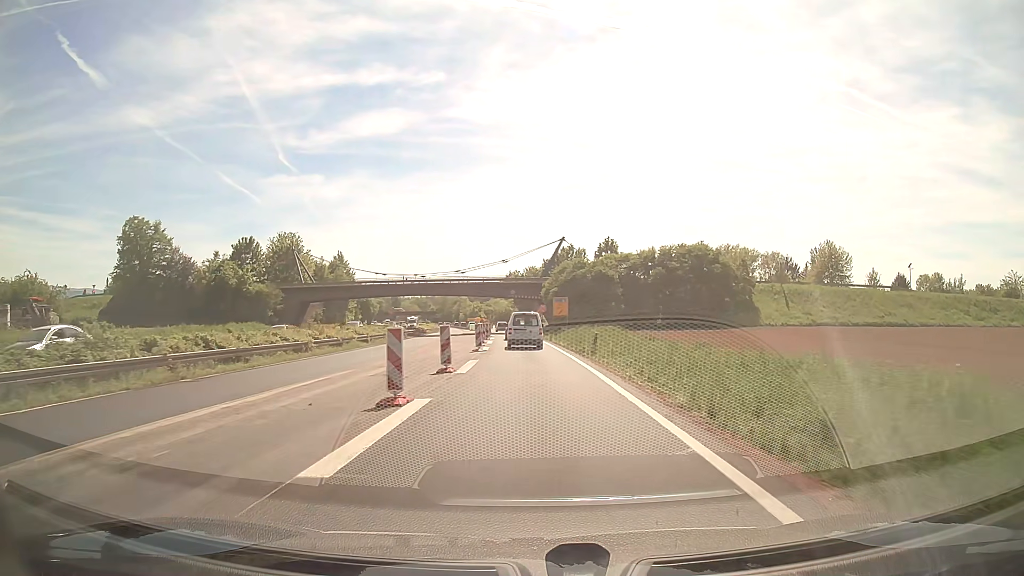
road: trunk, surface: asphalt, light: Day
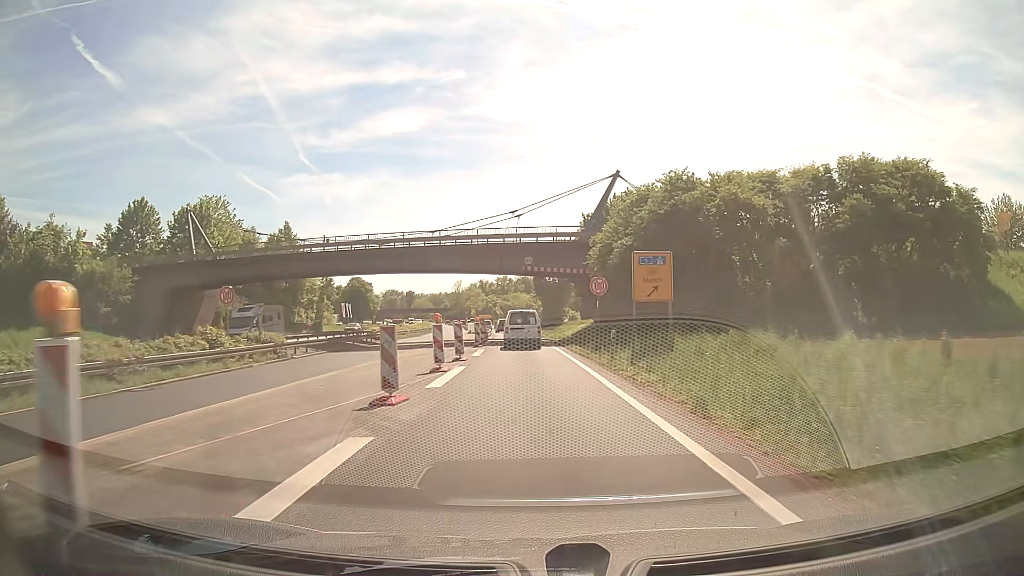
(-0.5, +40.3) m; -2°
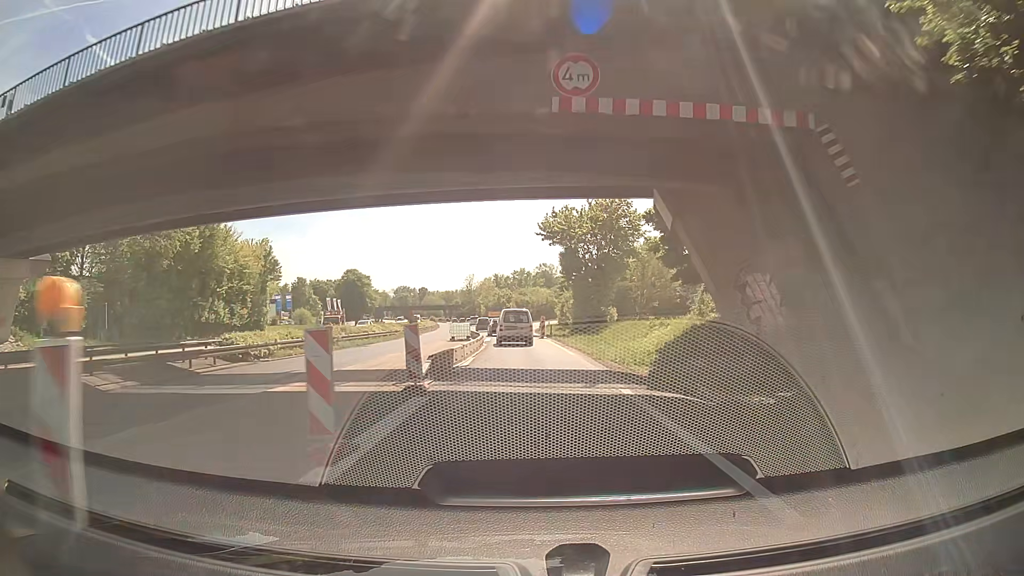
(-0.6, +32.1) m; -2°
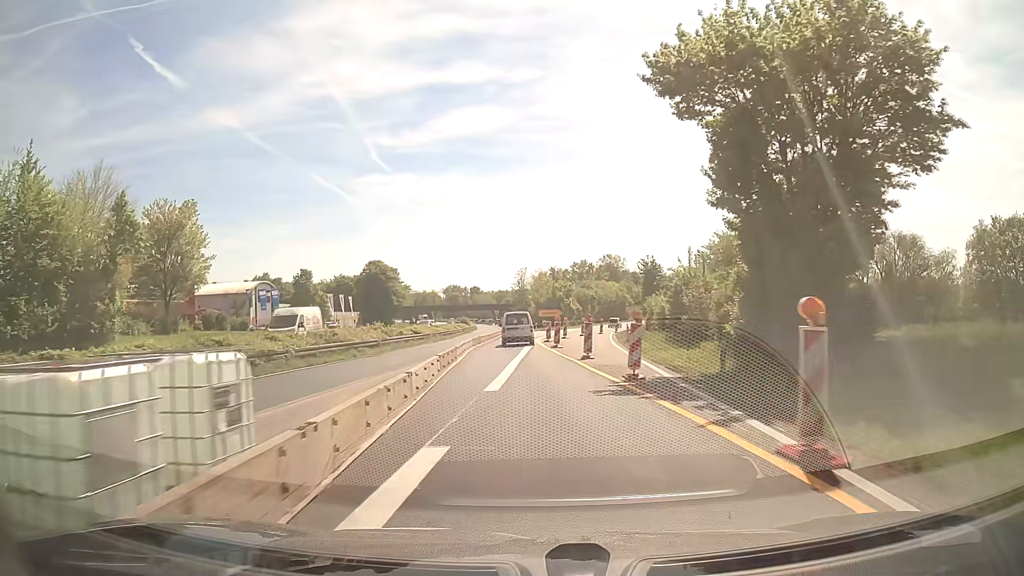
(-0.9, +40.5) m; -4°
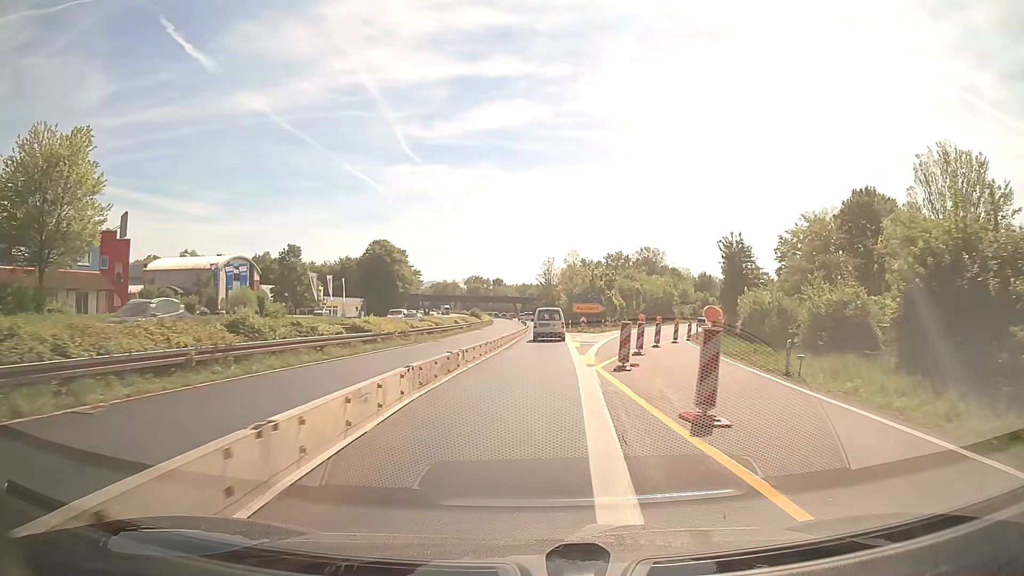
(-0.8, +24.7) m; -2°
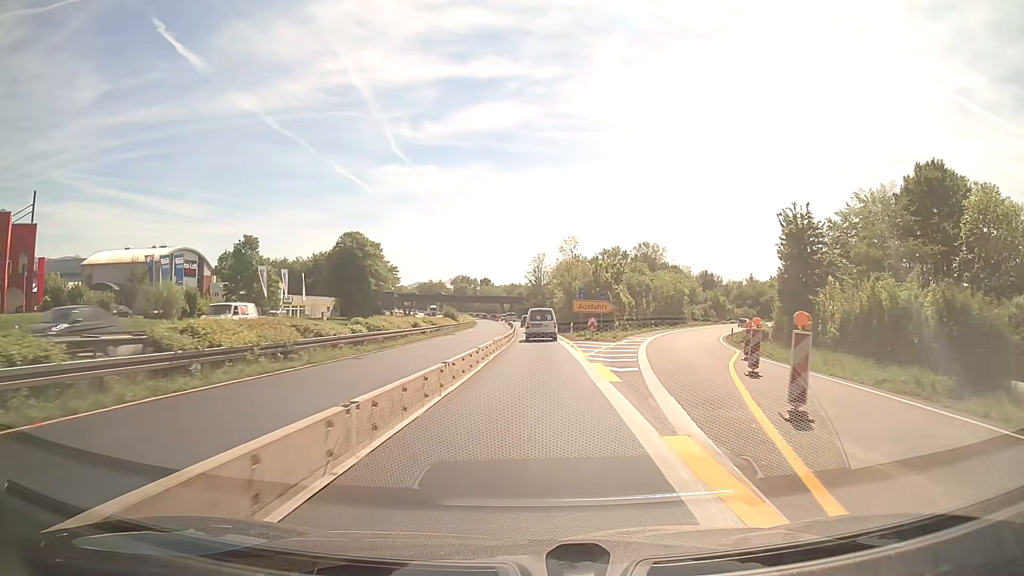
(+0.1, +16.6) m; +1°
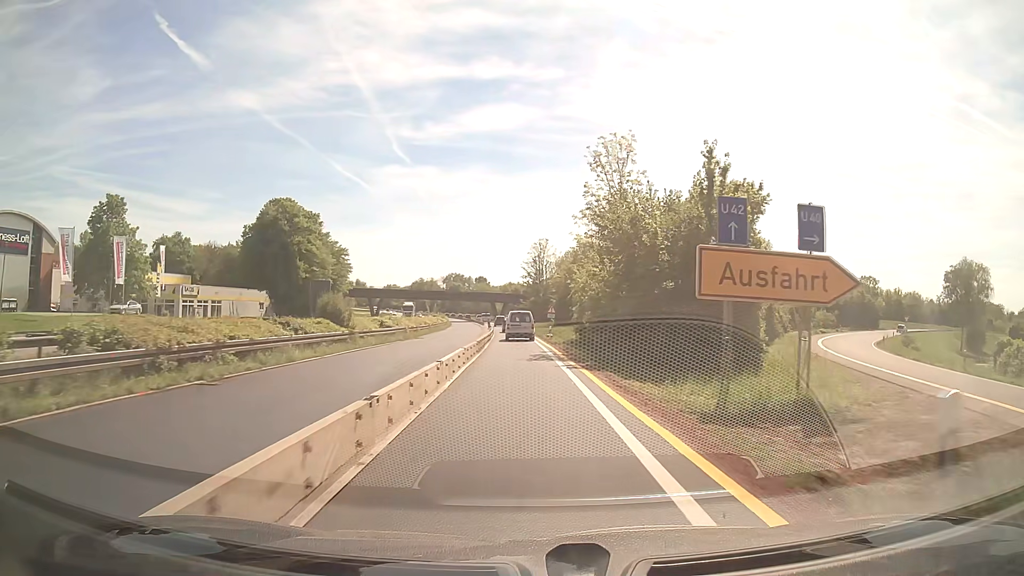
(+0.5, +41.7) m; 0°
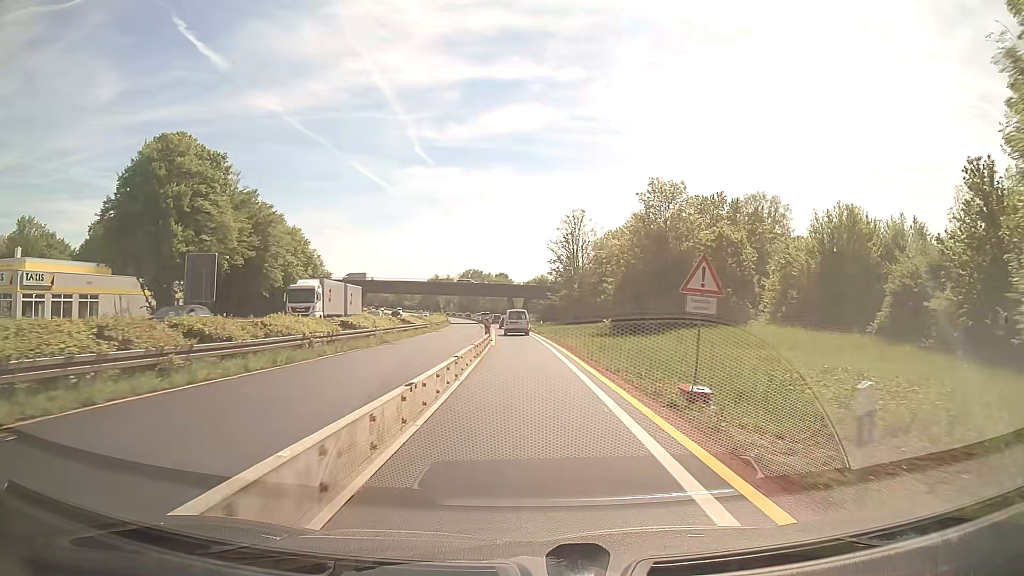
(-0.9, +40.7) m; -2°
(0, +10) (0, +20) (0, +30) (-1, +40) (-1, +50) (-2, +60) (-3, +70) (-3, +80) (-4, +90) (-5, +100) m
